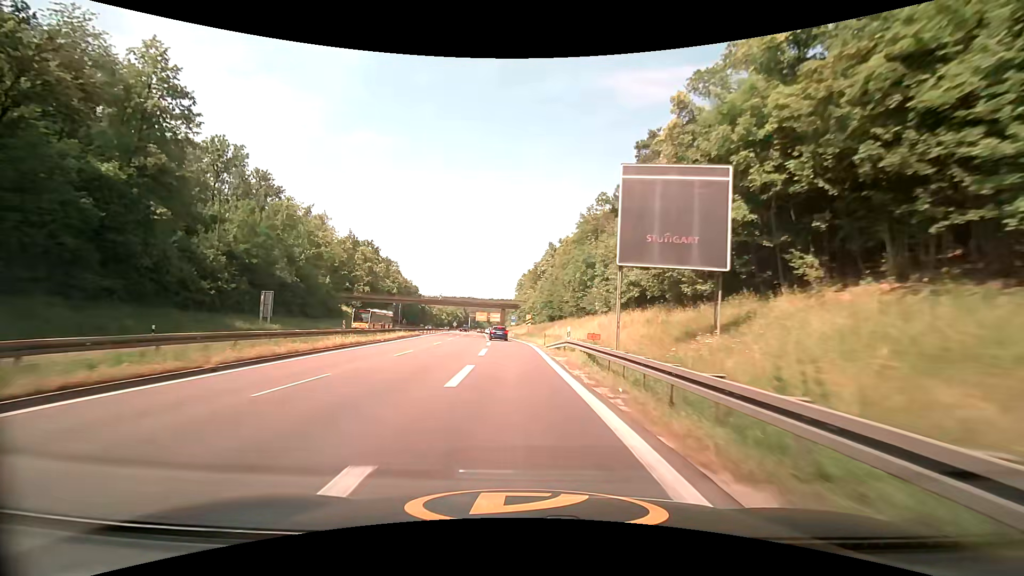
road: trunk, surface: asphalt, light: Day
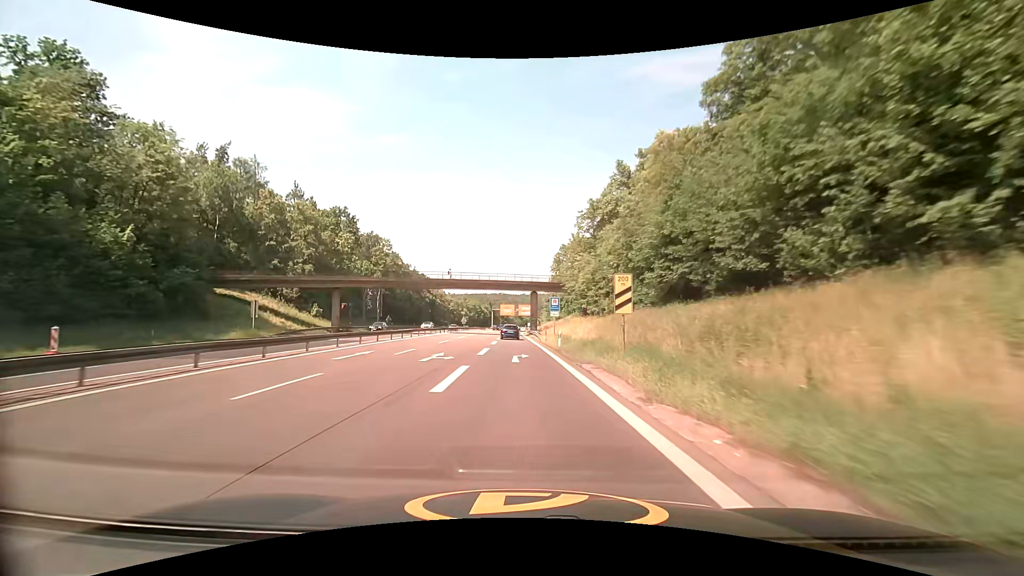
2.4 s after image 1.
(-1.8, +48.8) m; -4°
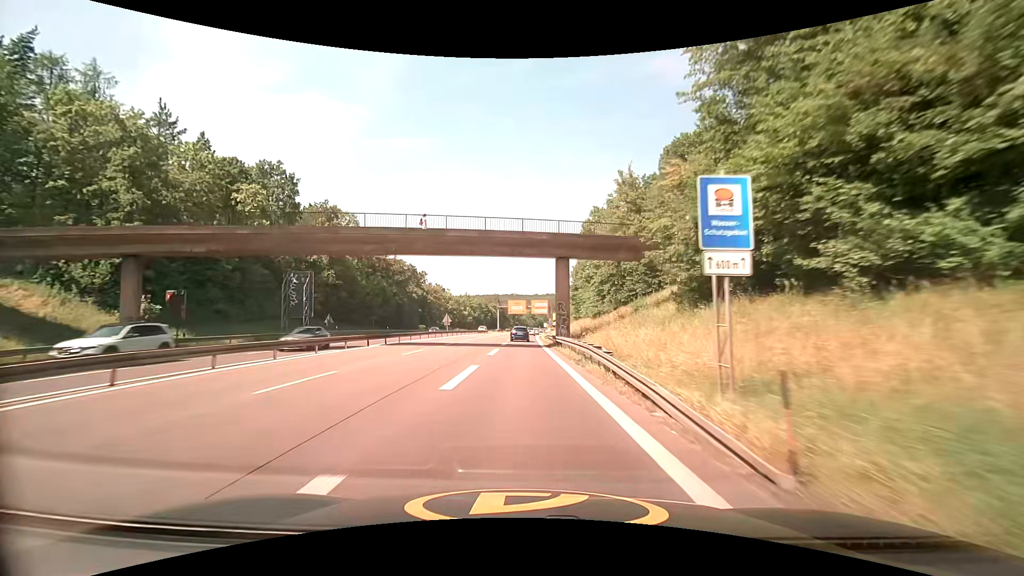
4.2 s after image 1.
(-0.5, +35.5) m; -1°
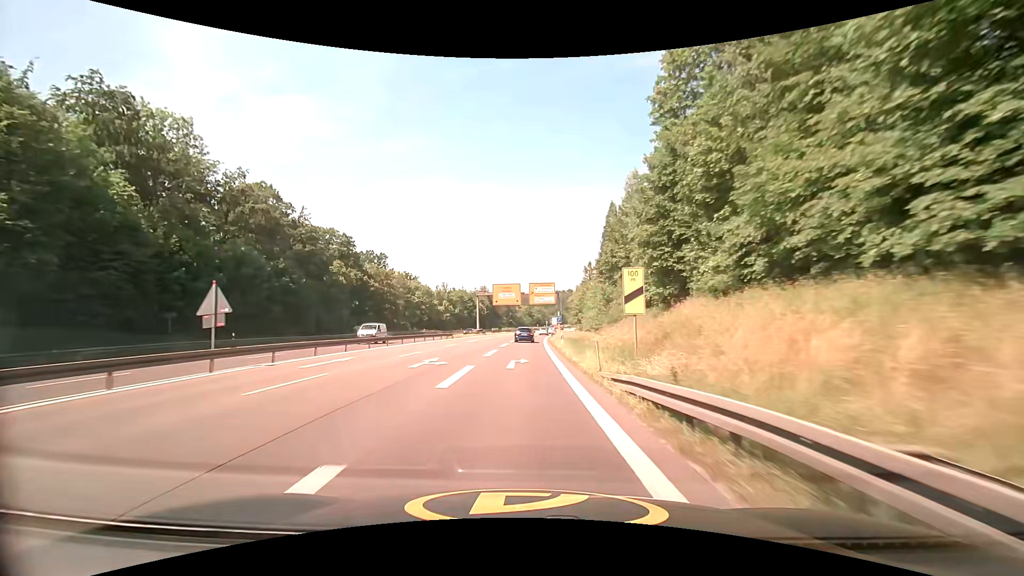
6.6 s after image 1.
(0.0, +47.8) m; 0°
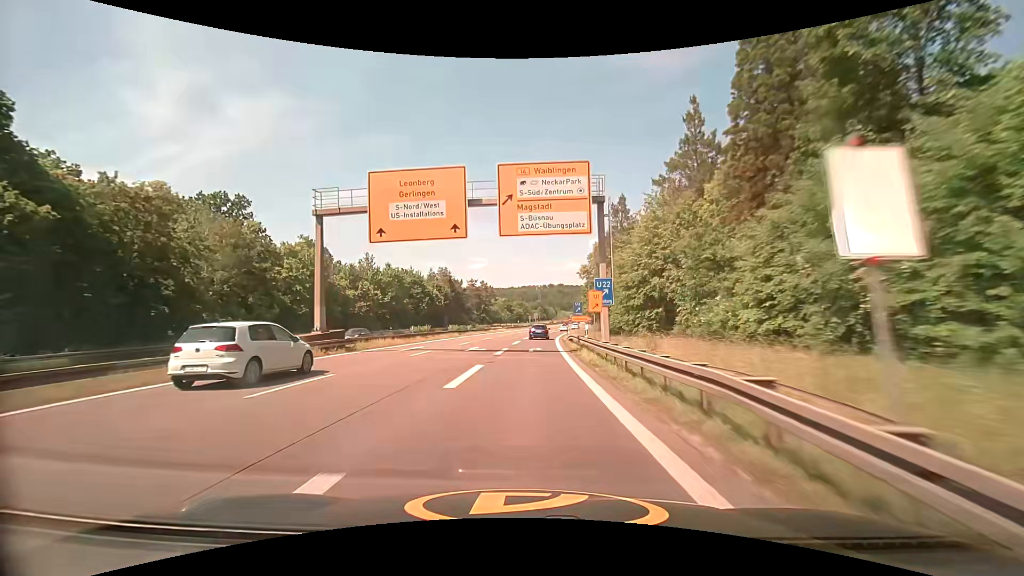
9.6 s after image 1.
(+1.2, +60.4) m; +3°
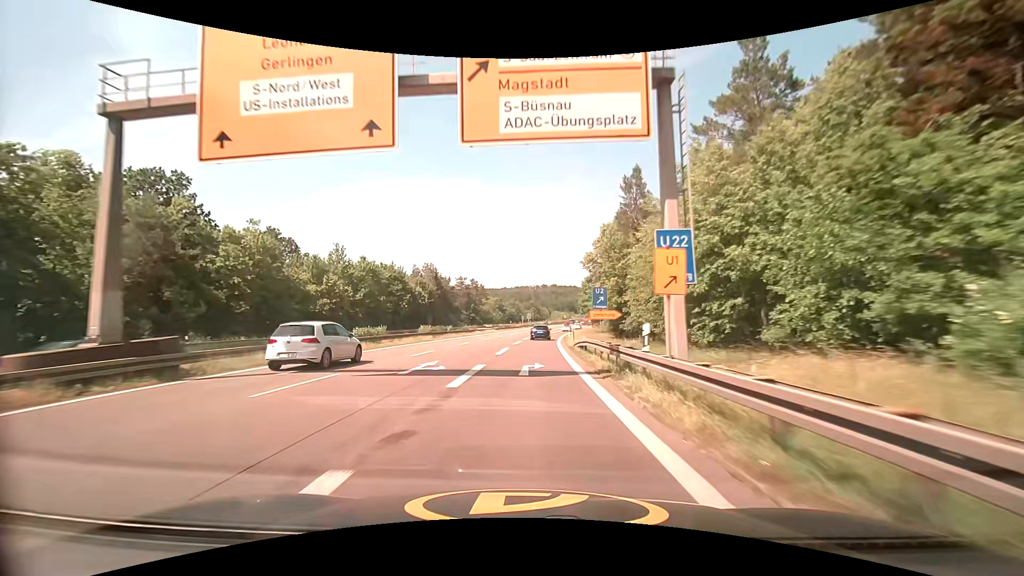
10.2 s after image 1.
(+0.1, +12.0) m; +1°
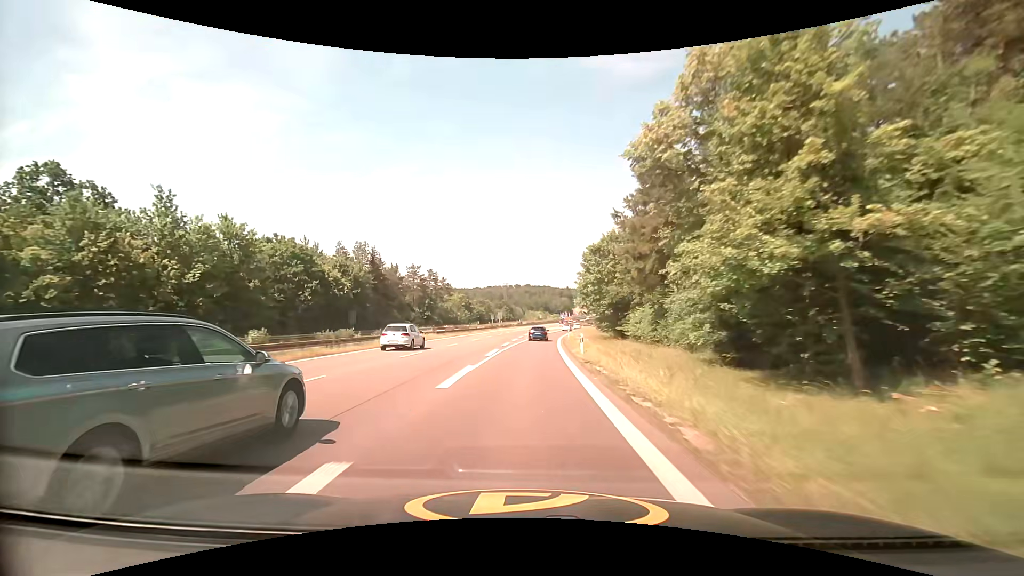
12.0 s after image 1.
(+0.9, +35.7) m; +3°
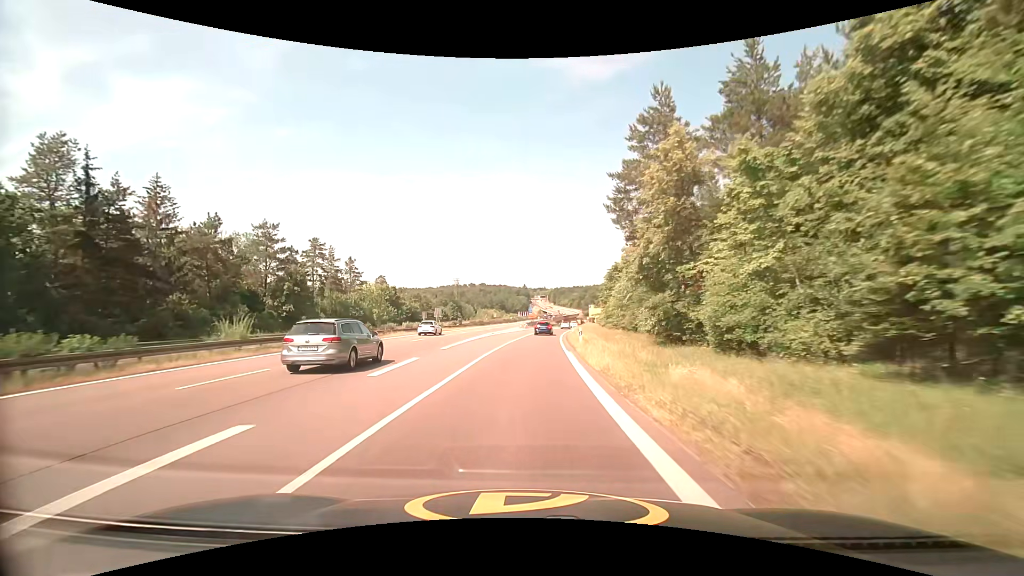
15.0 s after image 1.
(+2.3, +58.0) m; +5°
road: trunk_link
(0, +10) (0, +20) (+1, +30) (+1, +40) (+2, +50) (+3, +60) (+4, +70) (+5, +80) (+6, +90) (+8, +100) m
